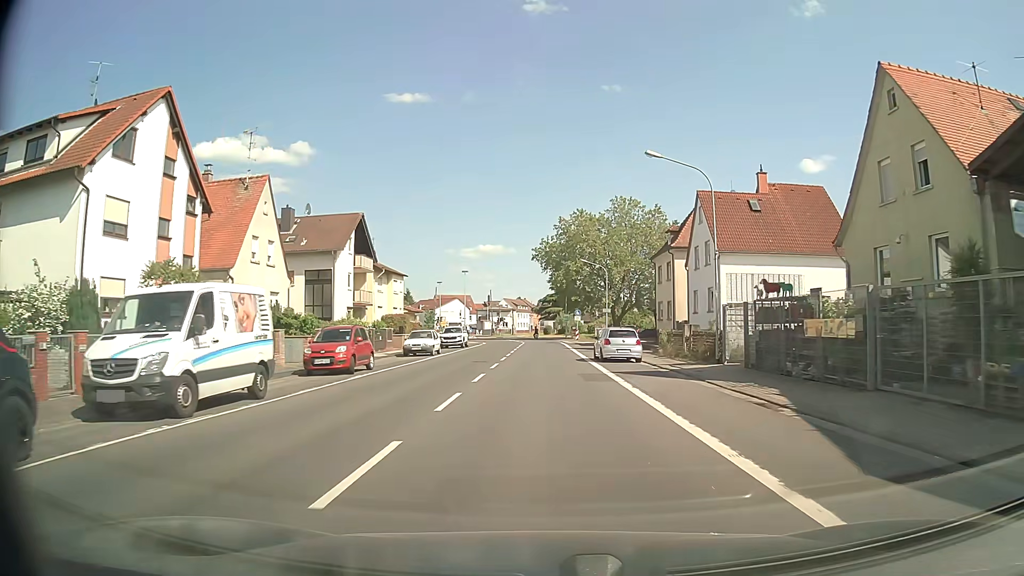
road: secondary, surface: asphalt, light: Day
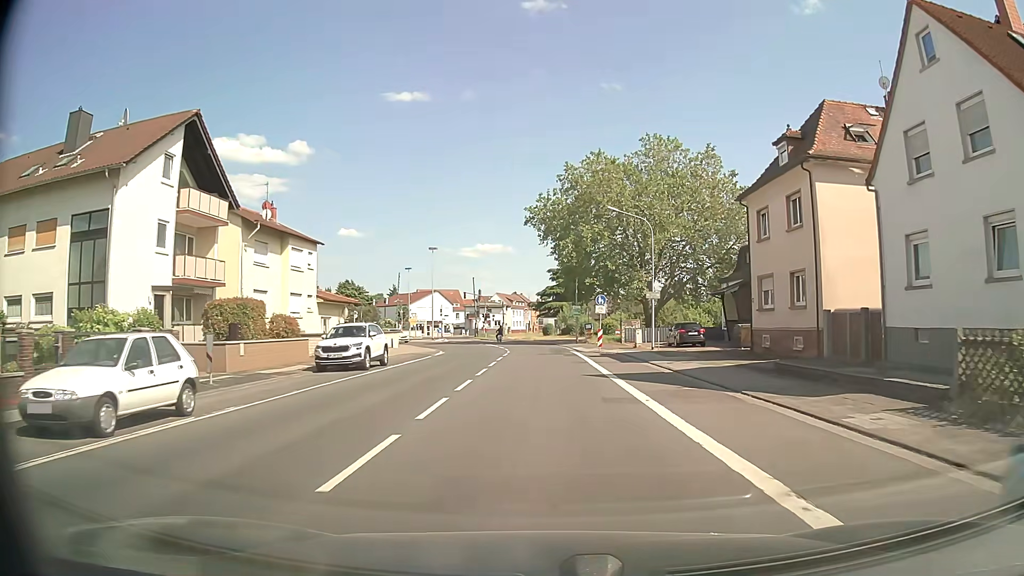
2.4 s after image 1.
(0.0, +27.7) m; 0°
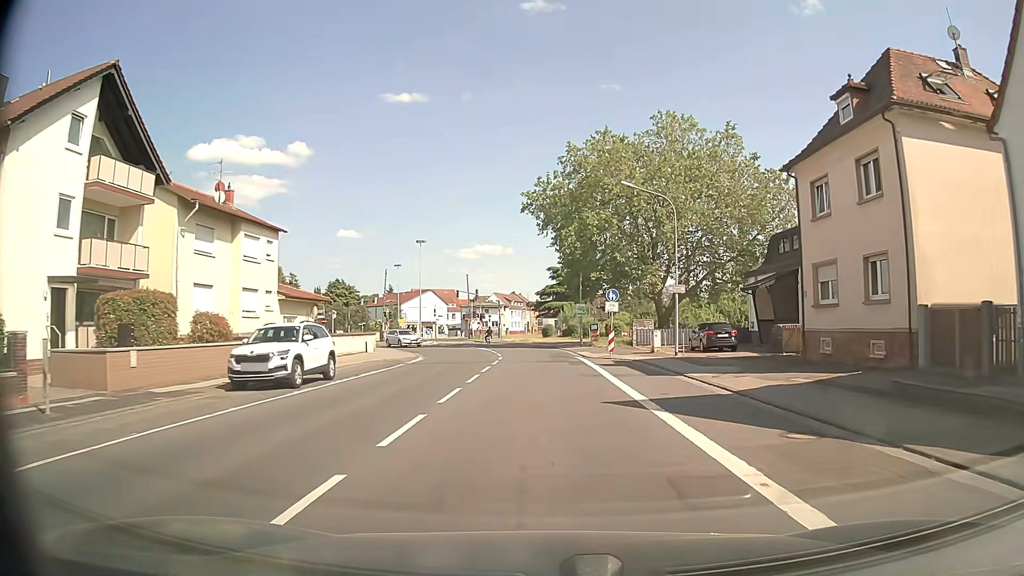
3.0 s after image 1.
(0.0, +6.7) m; 0°
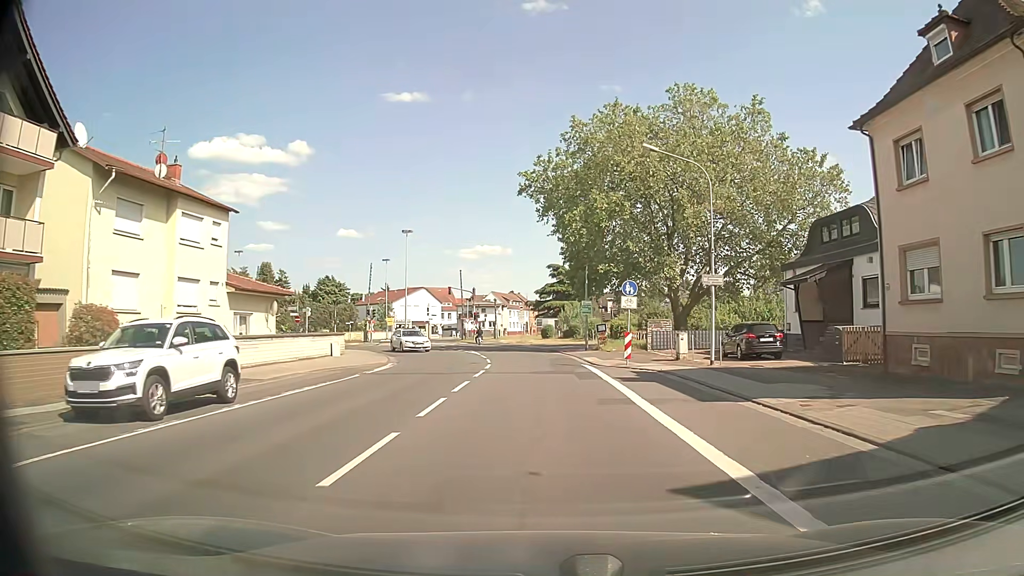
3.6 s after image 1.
(0.0, +6.5) m; 0°
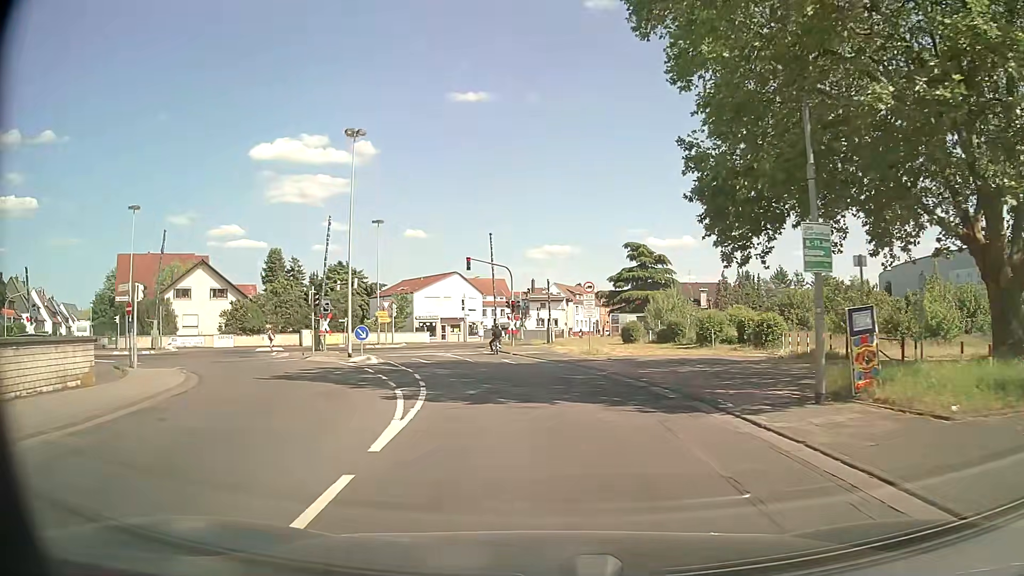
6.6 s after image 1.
(-0.5, +29.6) m; -5°
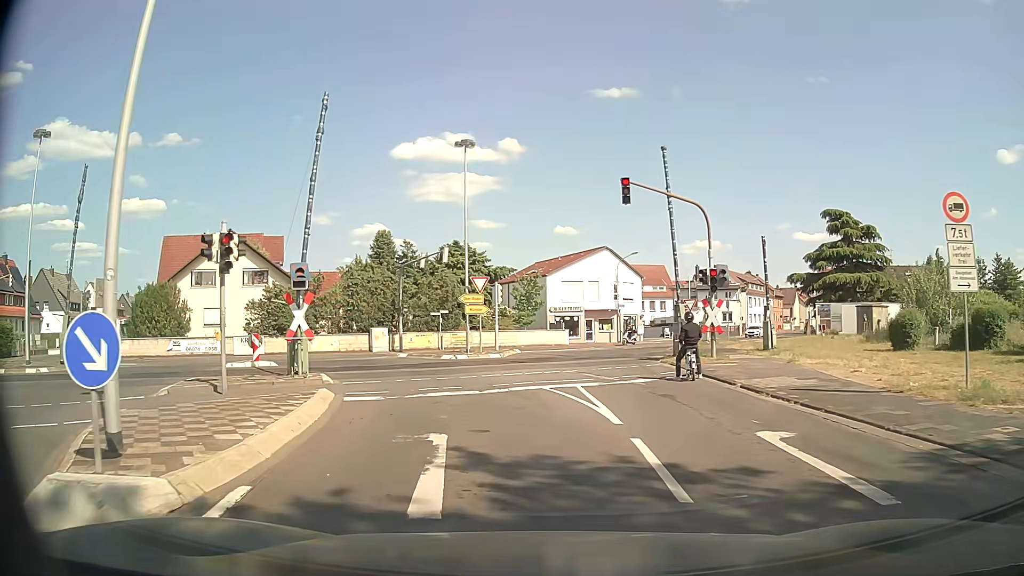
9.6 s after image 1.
(-2.3, +22.0) m; -12°
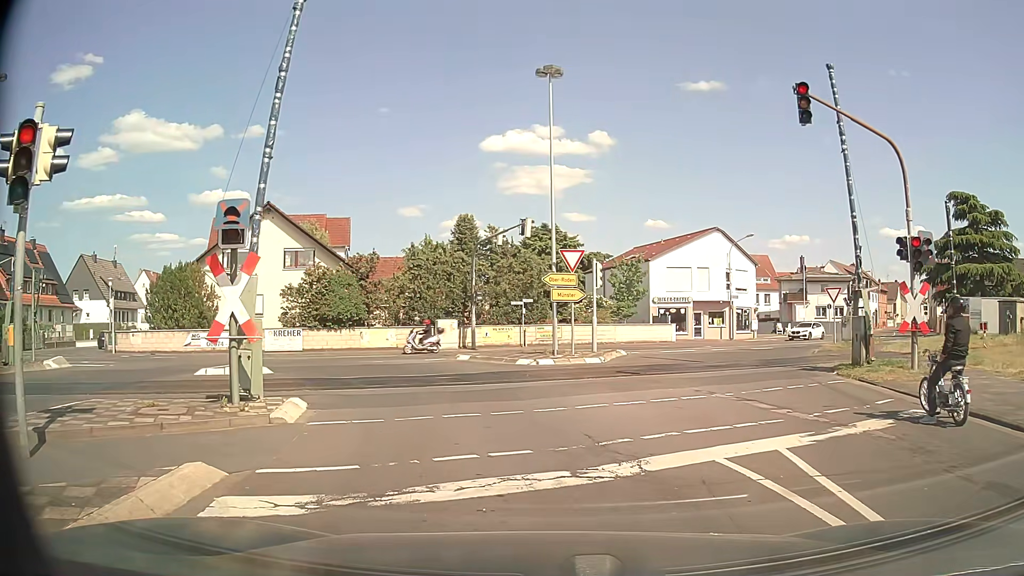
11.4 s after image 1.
(-0.6, +8.0) m; -9°
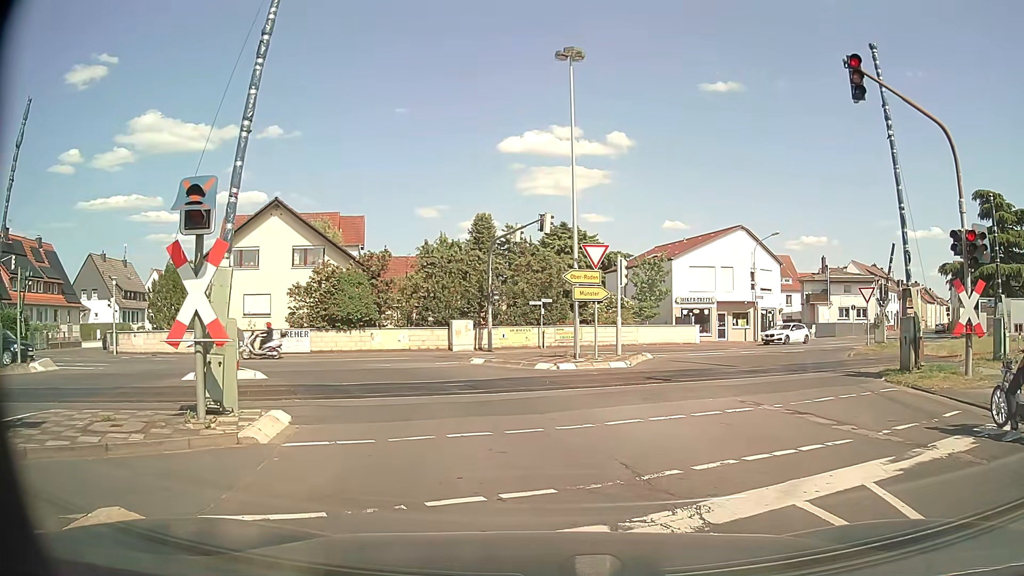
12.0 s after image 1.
(0.0, +1.5) m; -1°
